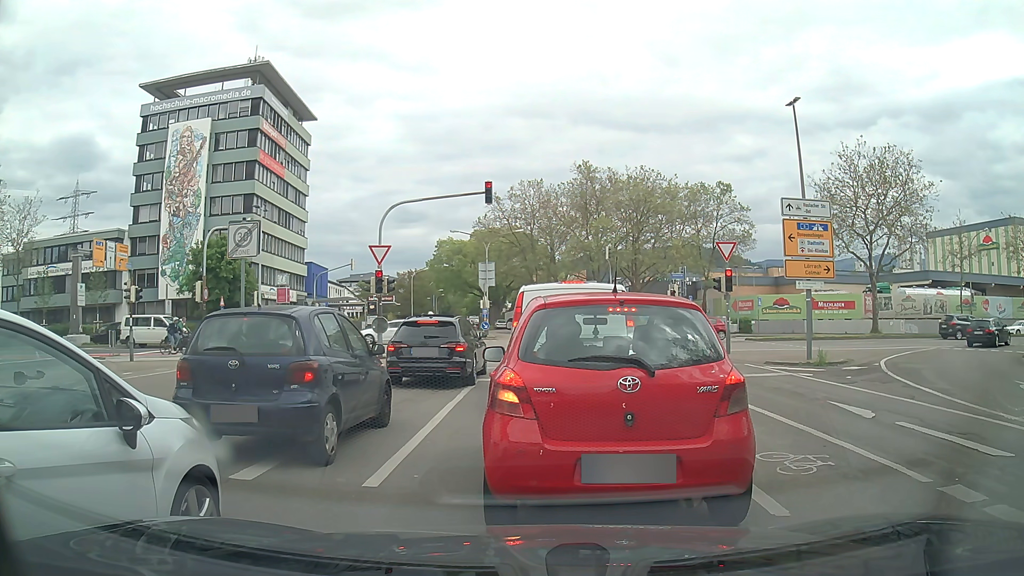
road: tertiary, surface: asphalt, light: Day
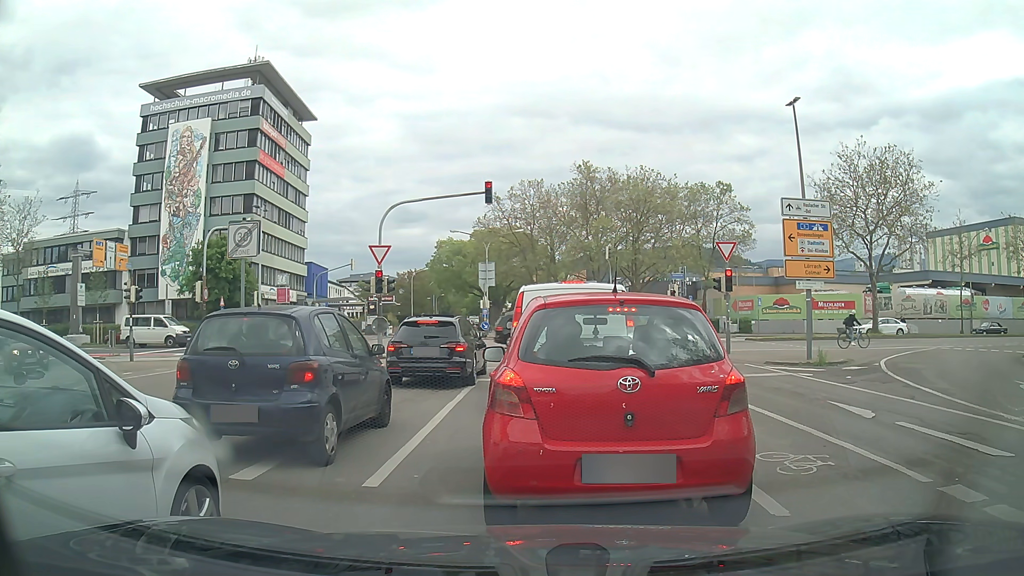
(0.0, 0.0) m; 0°
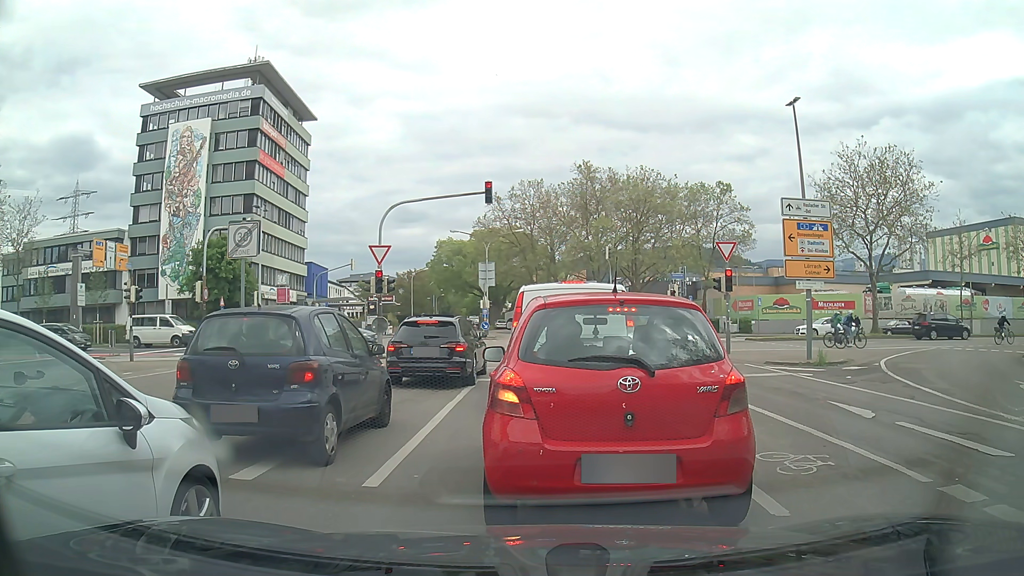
(0.0, 0.0) m; 0°
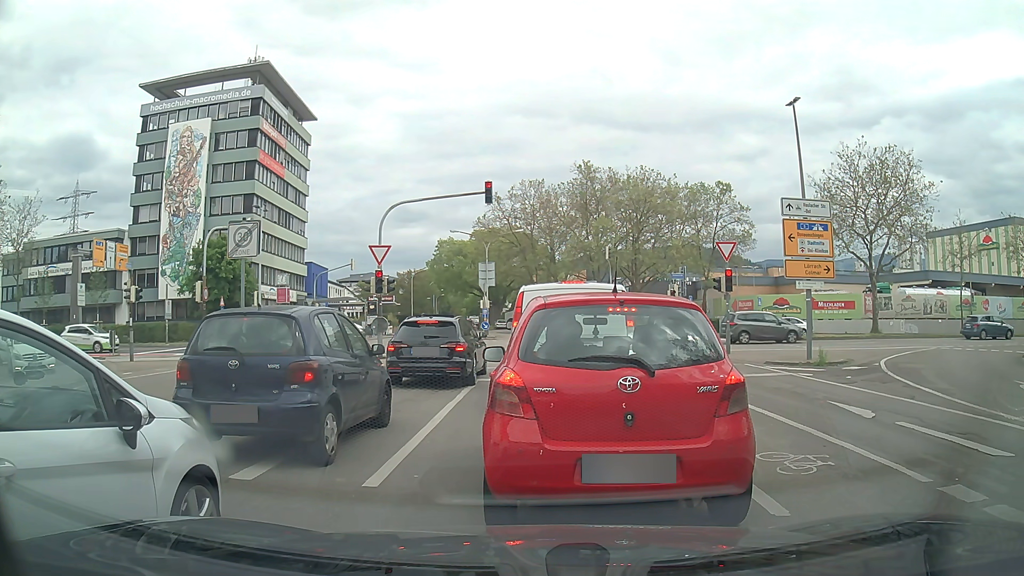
(0.0, 0.0) m; 0°
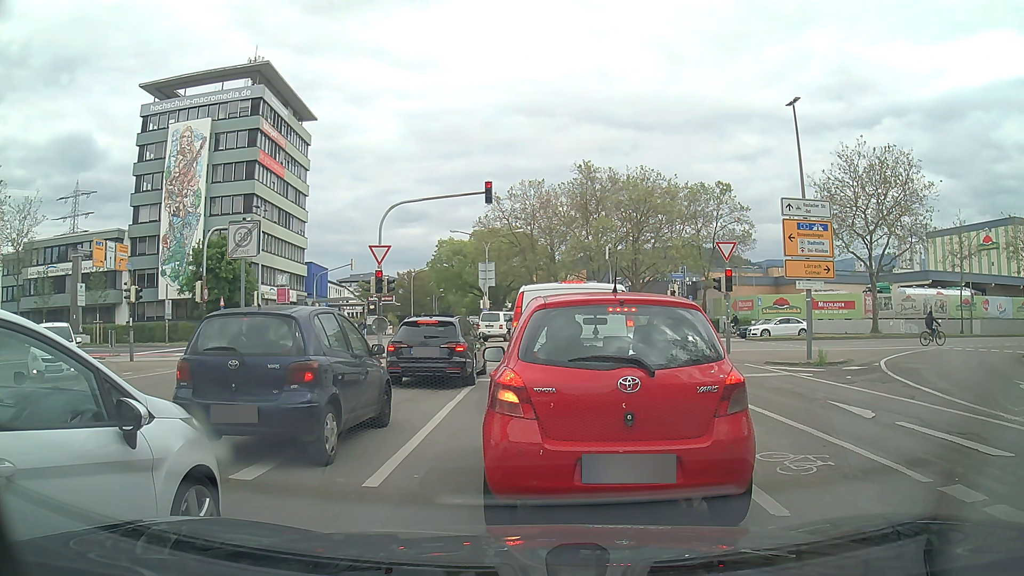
(0.0, 0.0) m; 0°
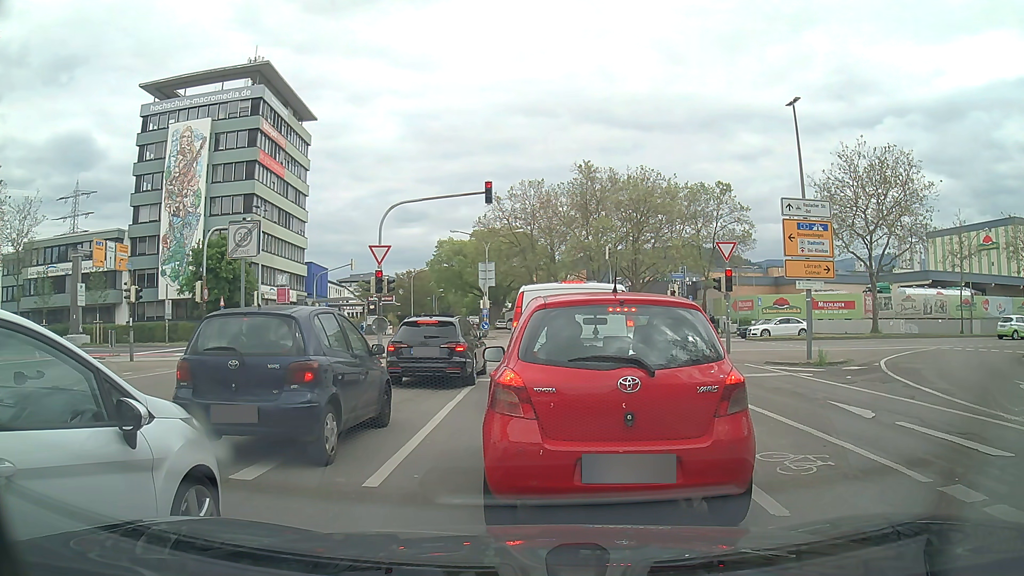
(0.0, 0.0) m; 0°
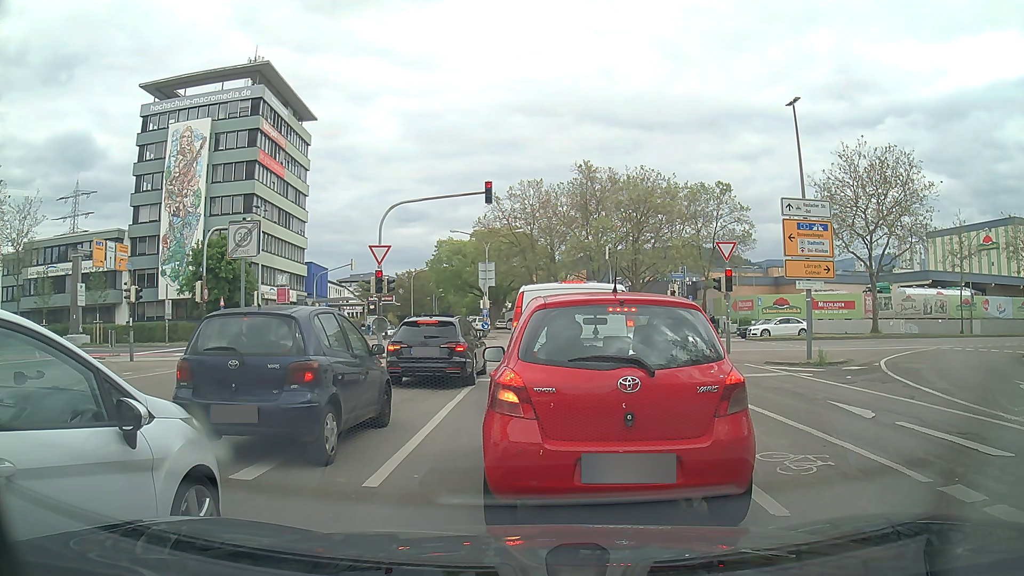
(0.0, 0.0) m; 0°
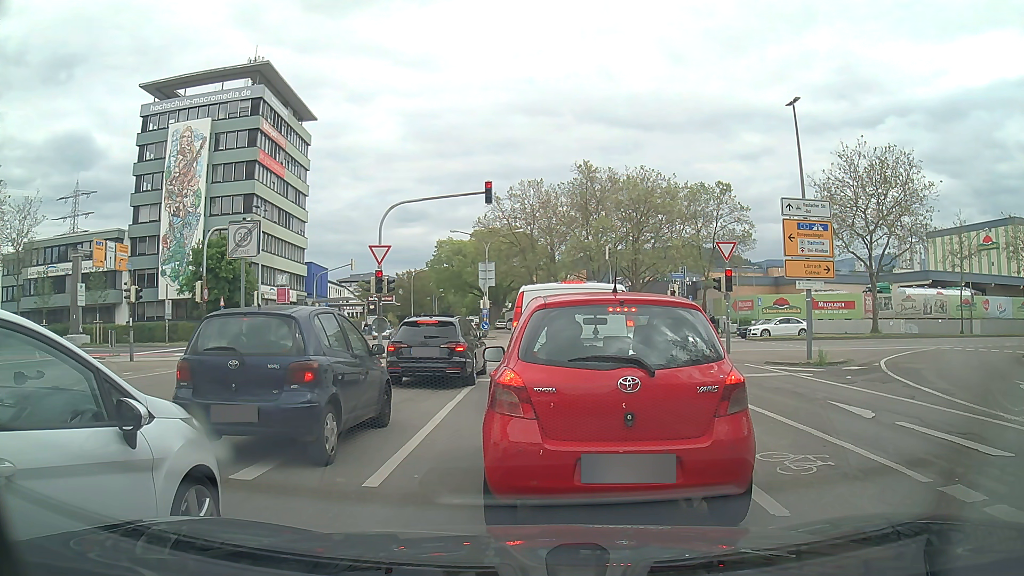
(0.0, 0.0) m; 0°
(+1, +10) (+2, +20) (+2, +30) (0, +40) (-7, +46) (-17, +48) (-27, +48) (-37, +48) (-47, +48) (-57, +48) m
